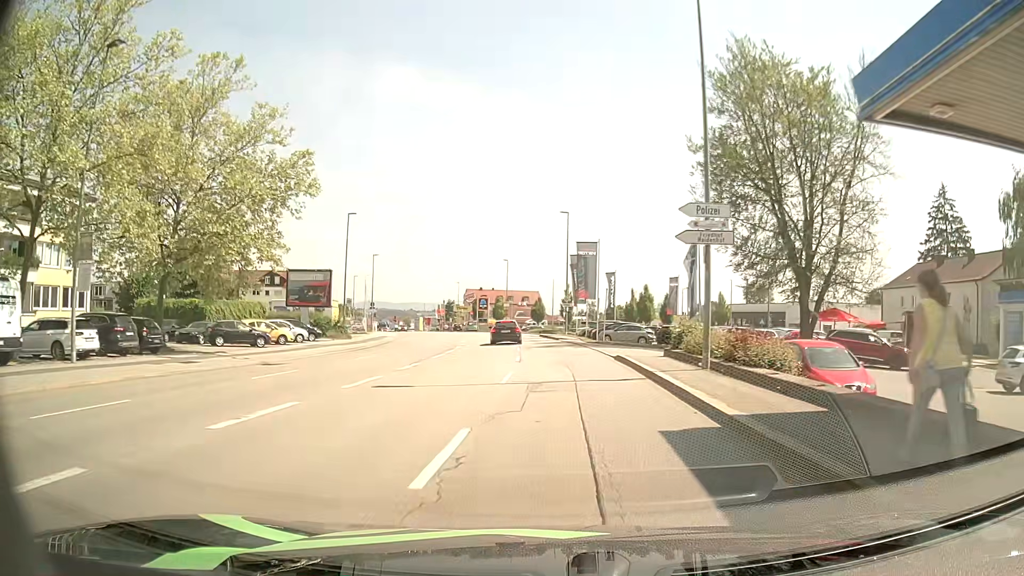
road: tertiary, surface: asphalt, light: Day
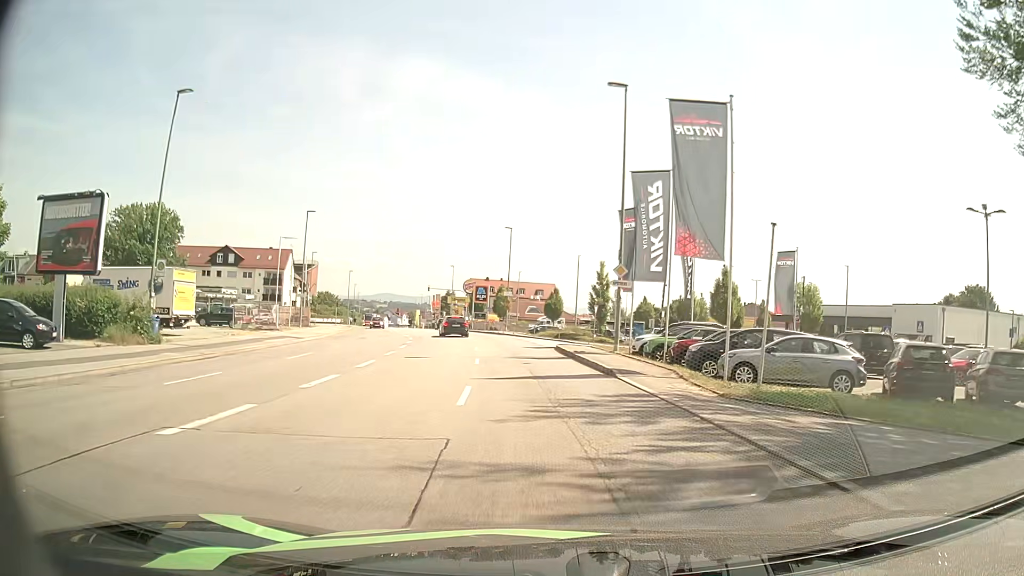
(-0.2, +30.6) m; -1°
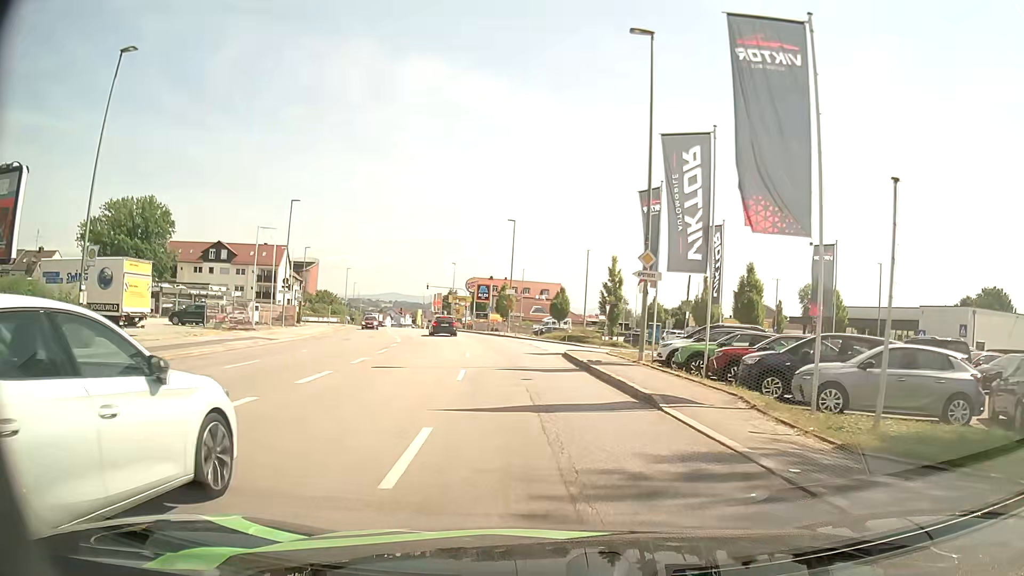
(0.0, +5.1) m; -1°
(0, +10) (0, +20) (-1, +30) (-3, +40) (-5, +50) (-7, +59) (-9, +69) (-11, +79) (-13, +89) (-16, +98) m
